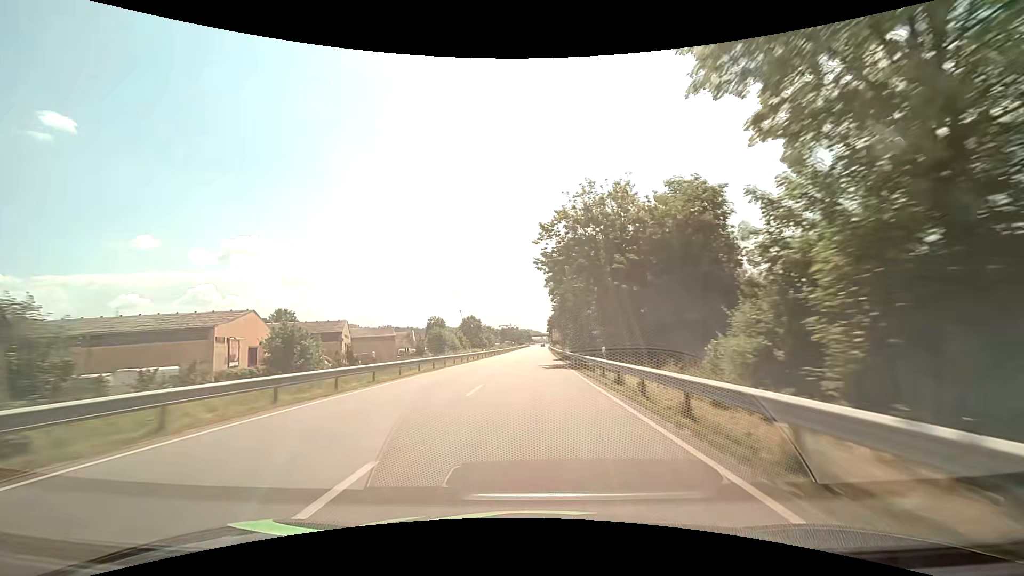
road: primary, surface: asphalt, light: Day
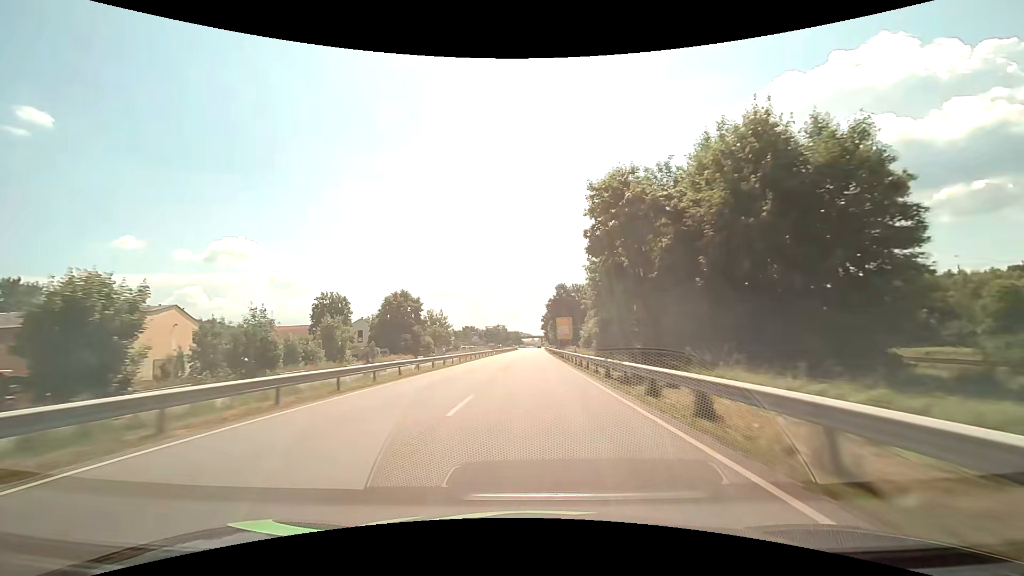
(+0.6, +76.6) m; +1°
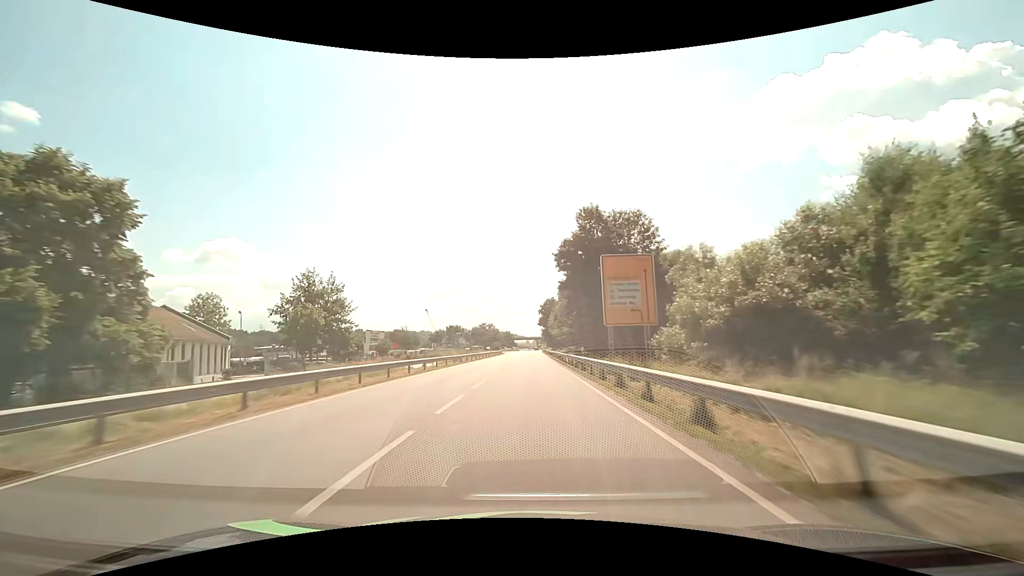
(+0.3, +61.2) m; +1°
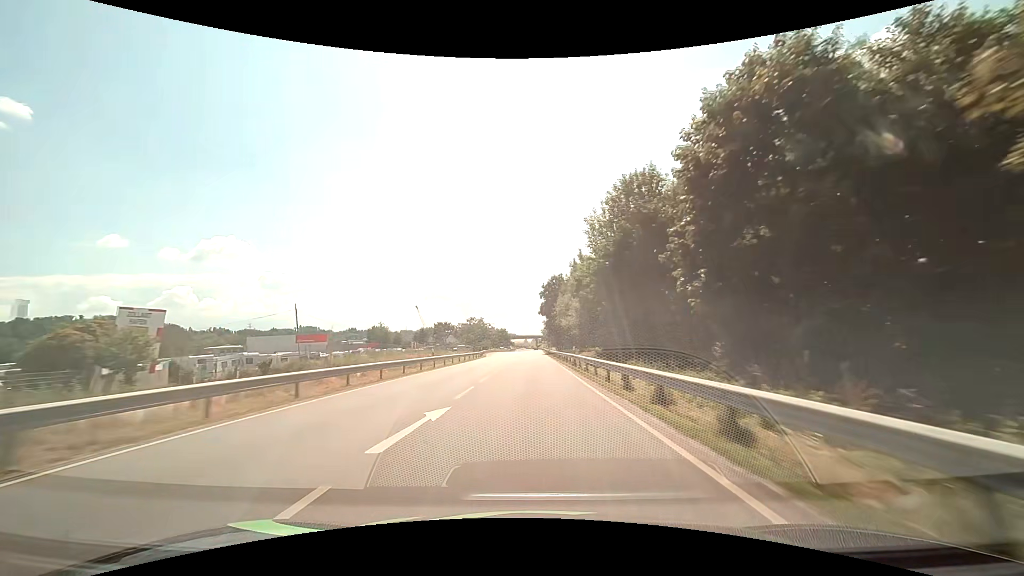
(-0.2, +45.5) m; 0°
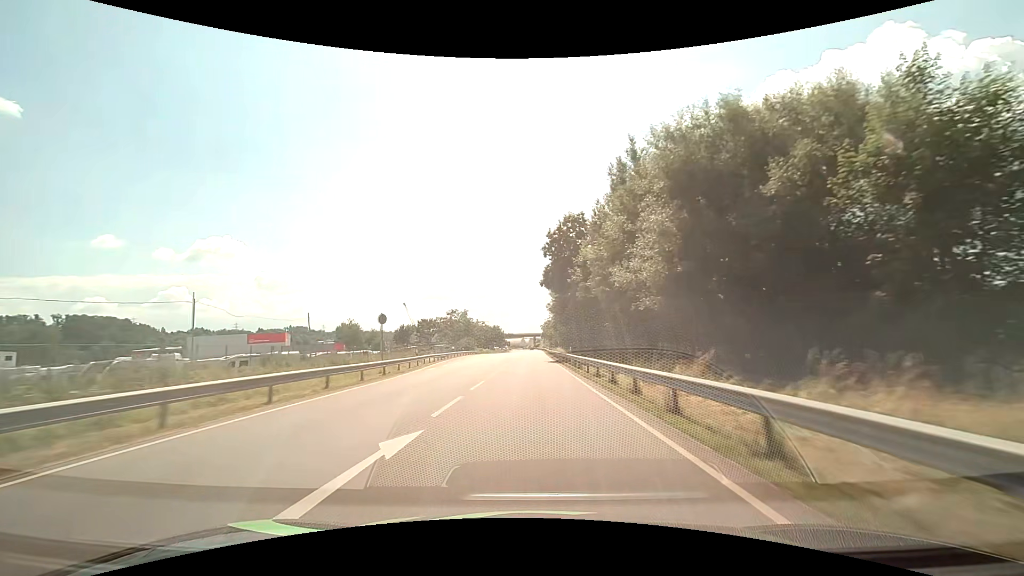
(+0.1, +45.2) m; 0°
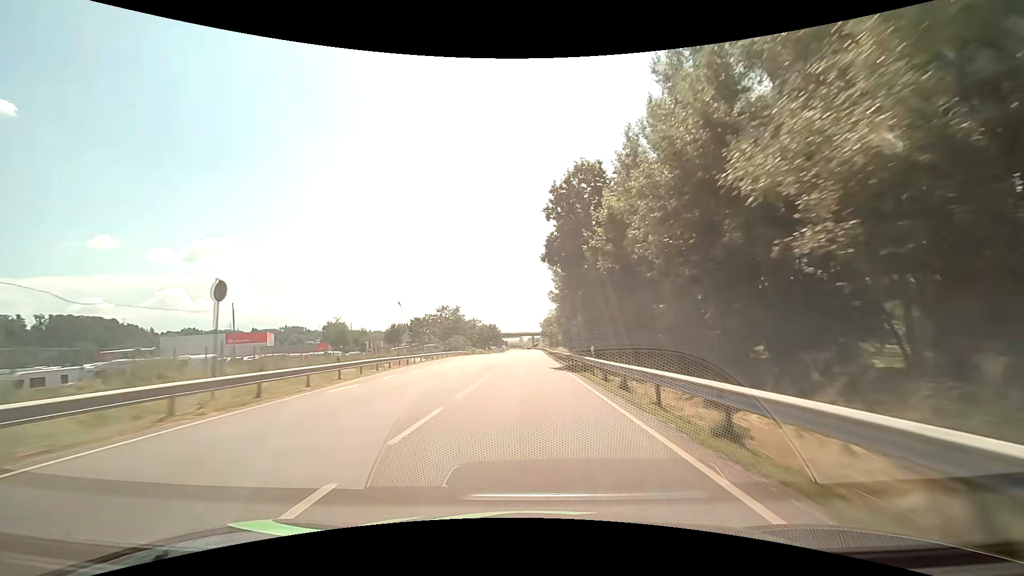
(0.0, +15.0) m; 0°
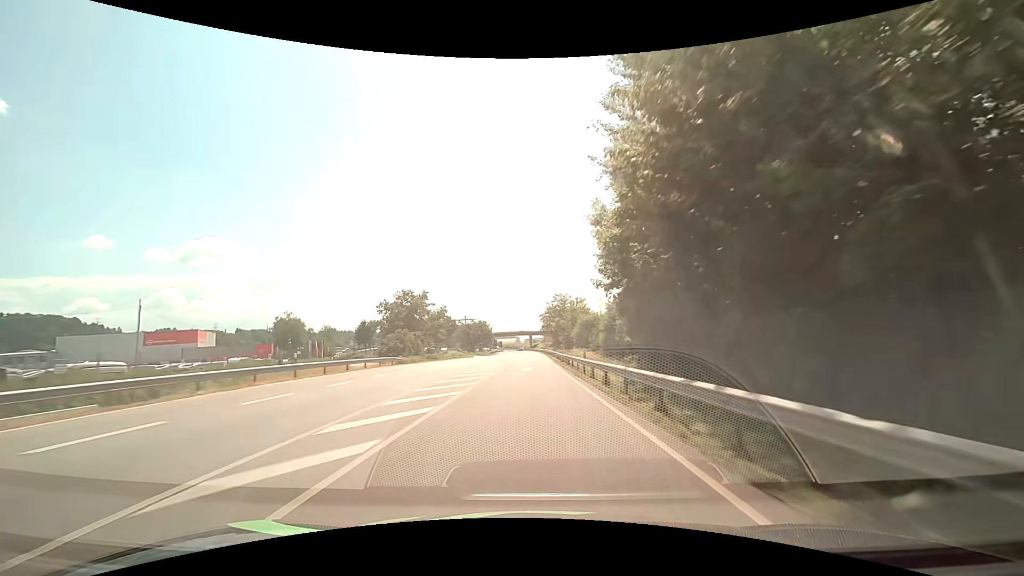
(+0.1, +44.8) m; 0°
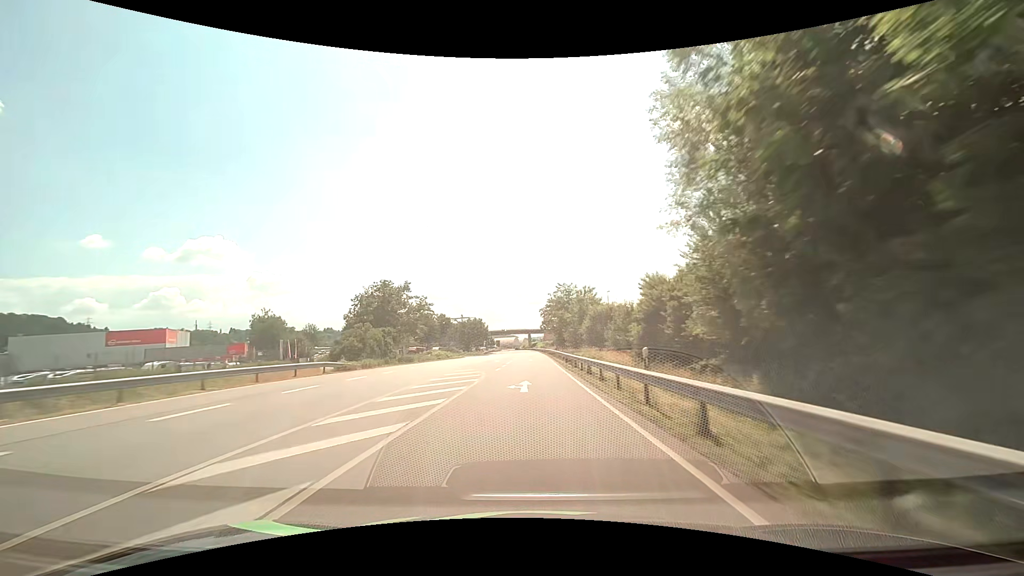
(-0.1, +14.9) m; 0°
(0, +10) (0, +20) (0, +30) (0, +40) (0, +50) (0, +60) (0, +70) (0, +80) (0, +90) (0, +100) m
